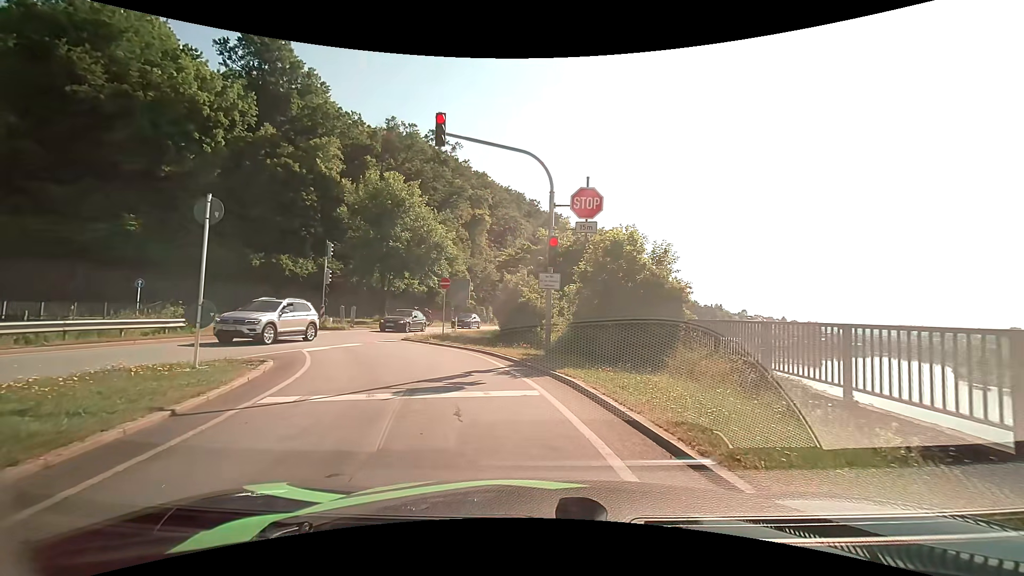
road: primary_link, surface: asphalt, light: Day
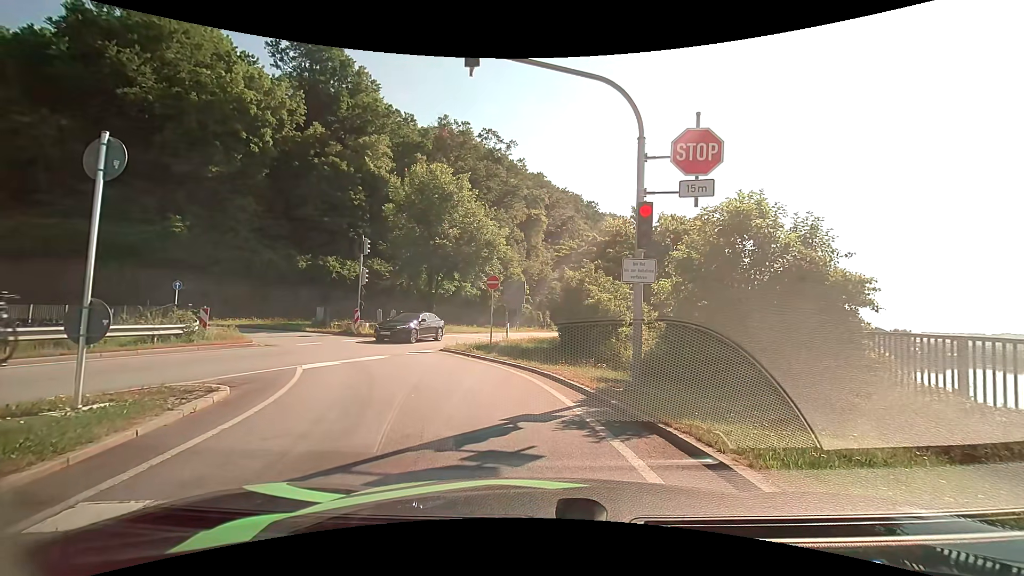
(-0.2, +4.2) m; -4°
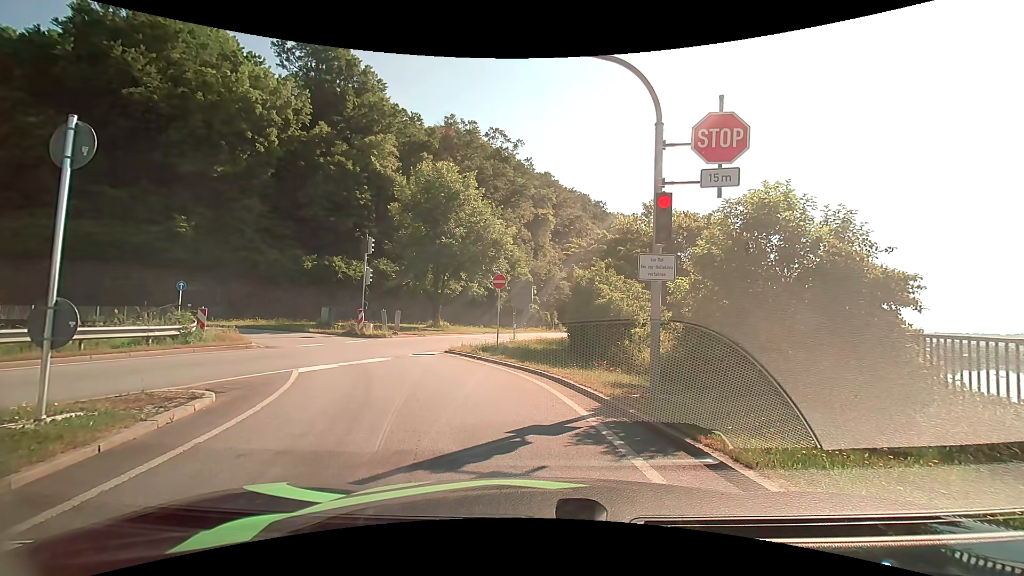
(0.0, +0.7) m; 0°
(-1, +10) (-6, +19) (-13, +26) (-22, +30) (-32, +30) (-42, +29) (-51, +25) (-61, +22) (-70, +19) (-80, +17) m
